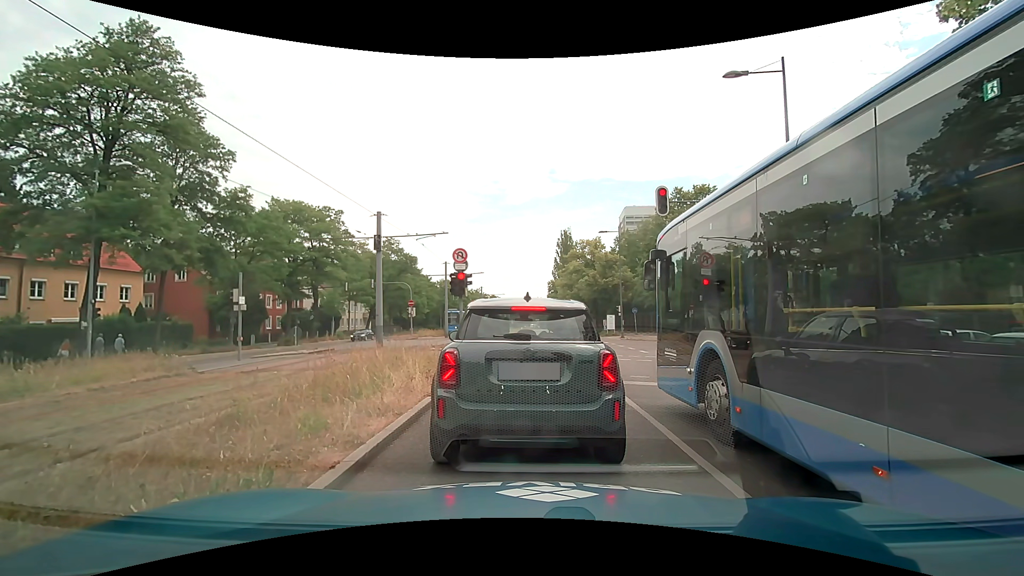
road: secondary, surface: asphalt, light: Day
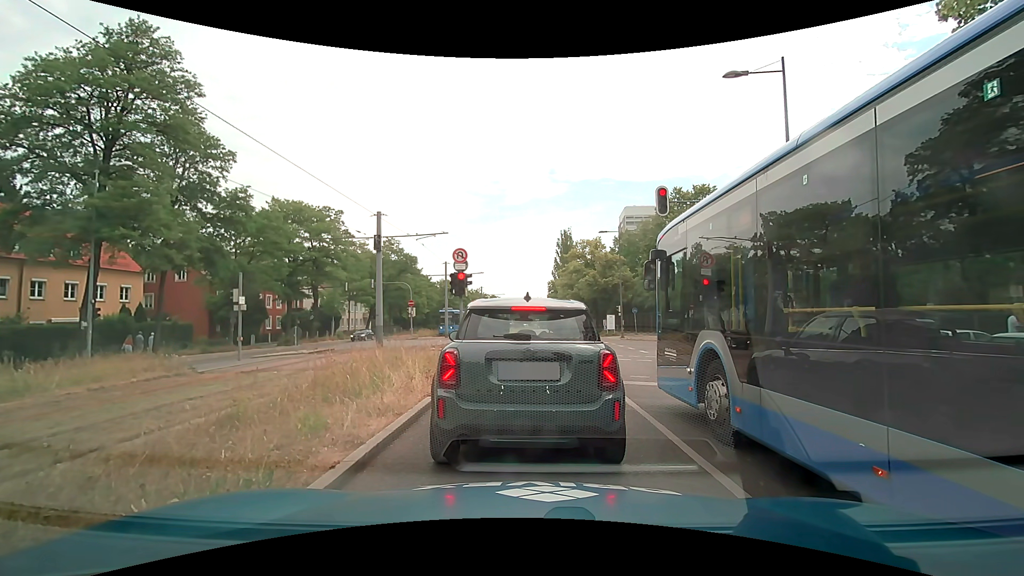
(0.0, 0.0) m; 0°
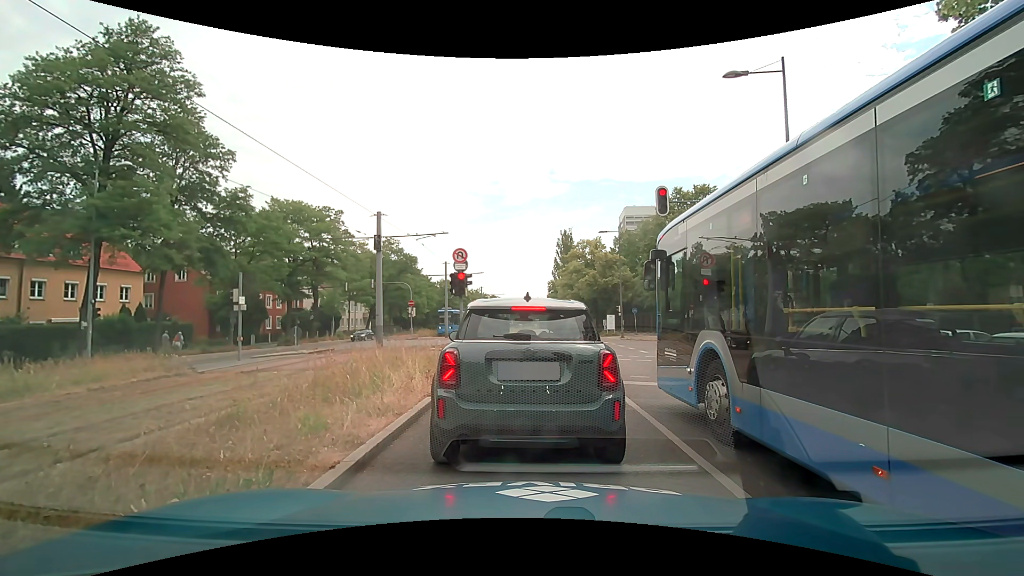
(0.0, 0.0) m; 0°
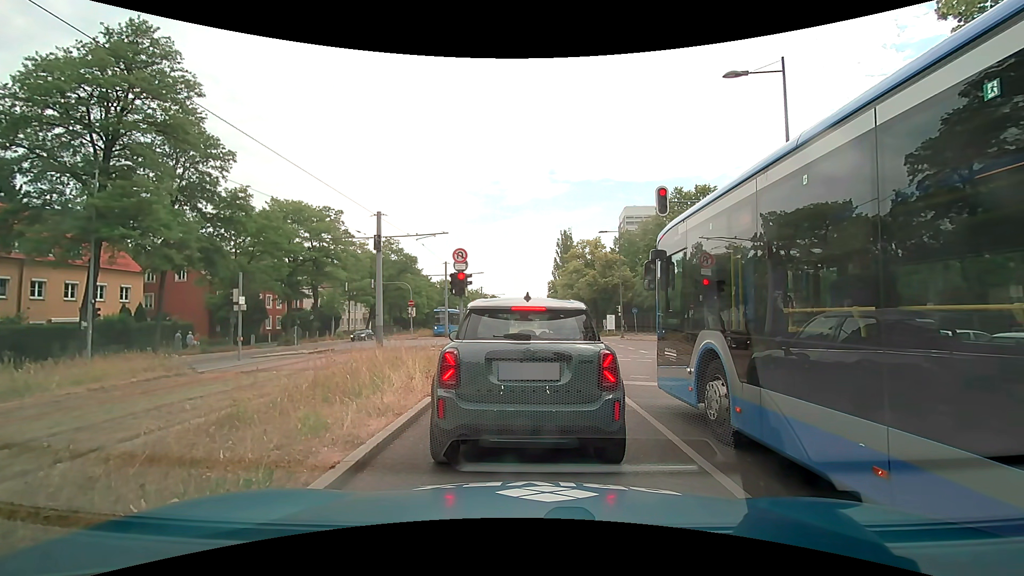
(0.0, 0.0) m; 0°
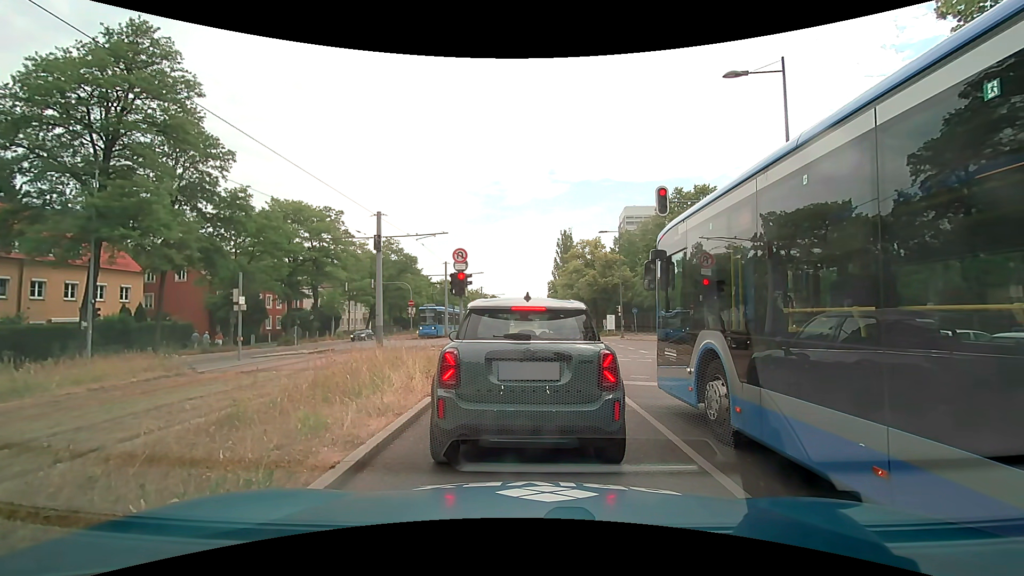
(0.0, 0.0) m; 0°
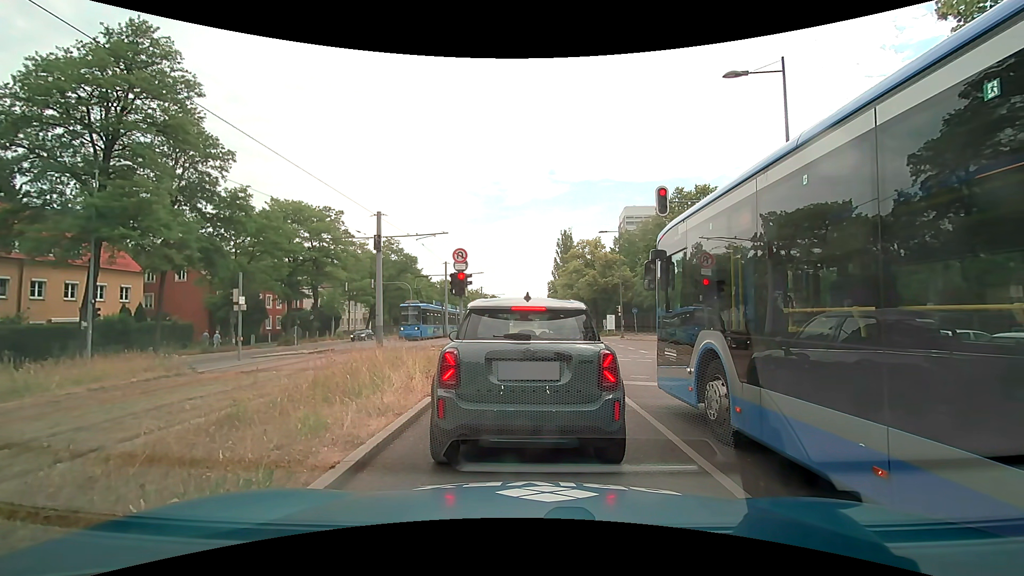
(0.0, 0.0) m; 0°
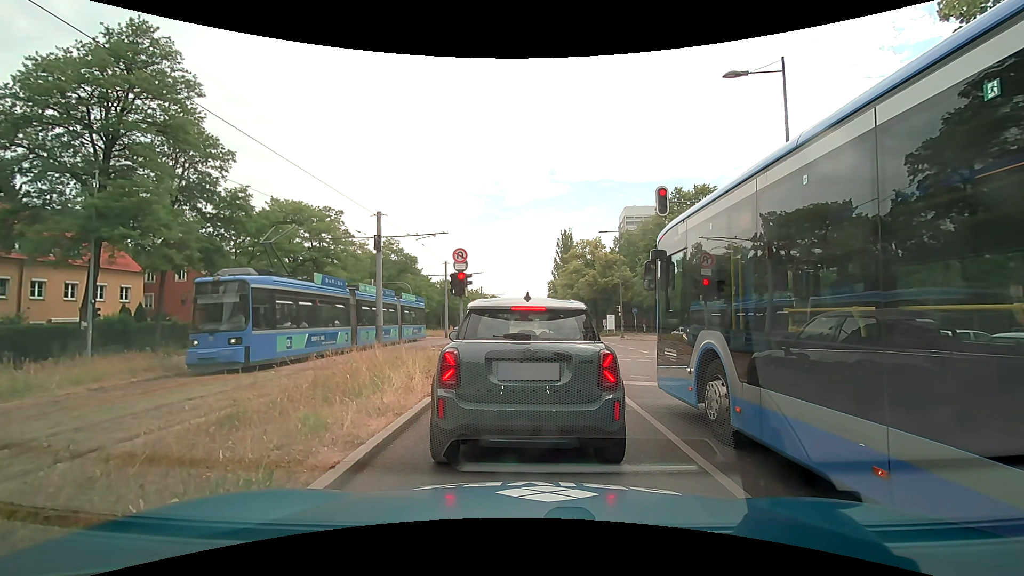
(0.0, 0.0) m; 0°
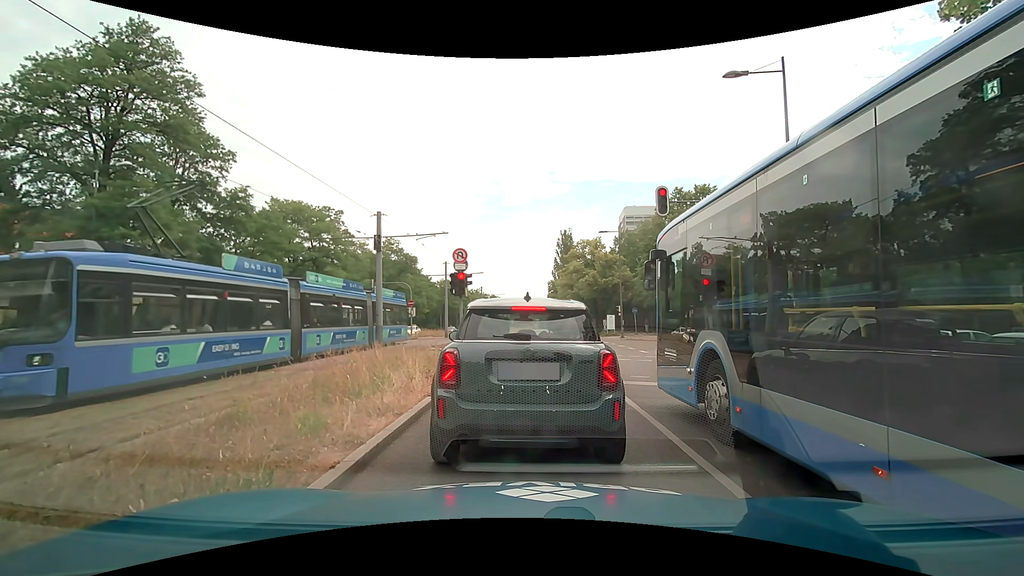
(0.0, 0.0) m; 0°
(+1, +10) (+1, +20) (+2, +30) (+3, +40) (+4, +50) (+4, +60) (+5, +70) (+6, +80) (+7, +90) (+8, +100) m
